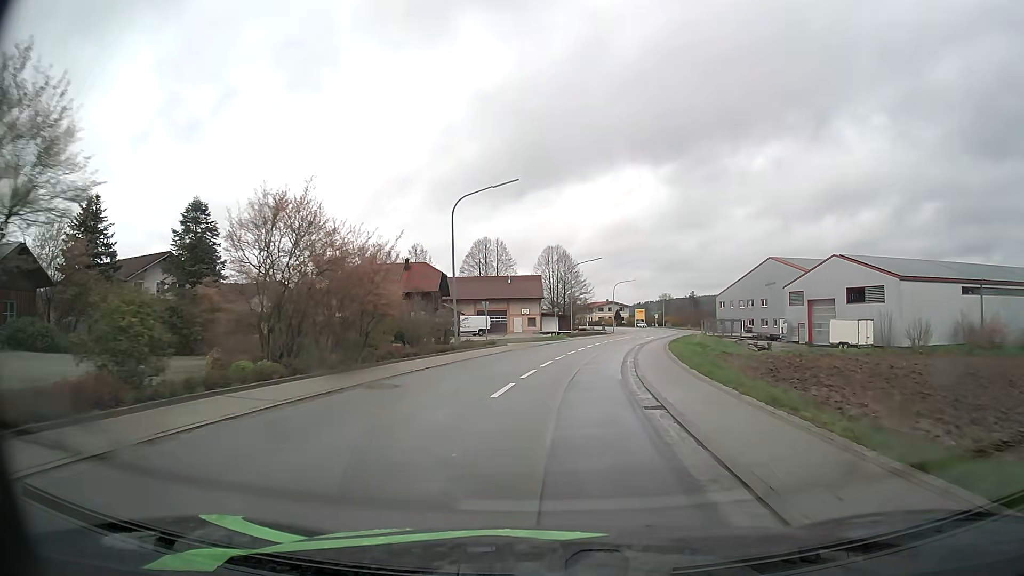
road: secondary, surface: asphalt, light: Day
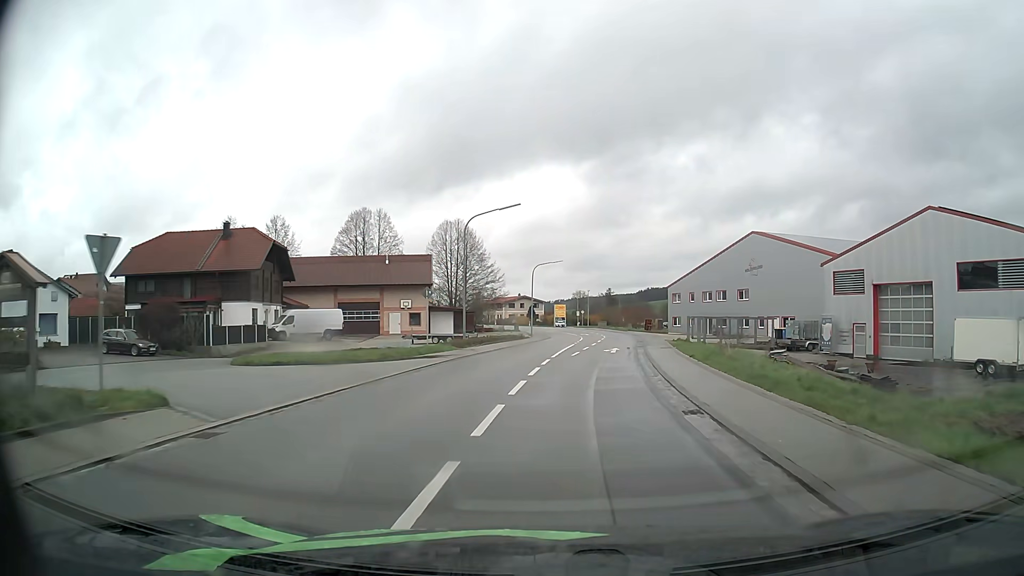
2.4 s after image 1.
(+1.8, +31.4) m; +8°
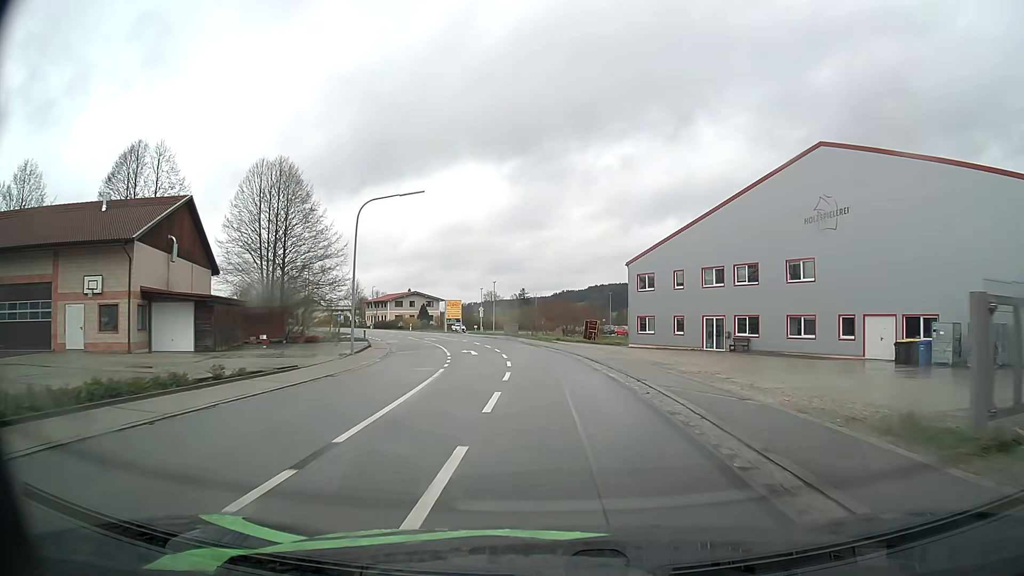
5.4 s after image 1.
(+3.5, +41.2) m; +7°
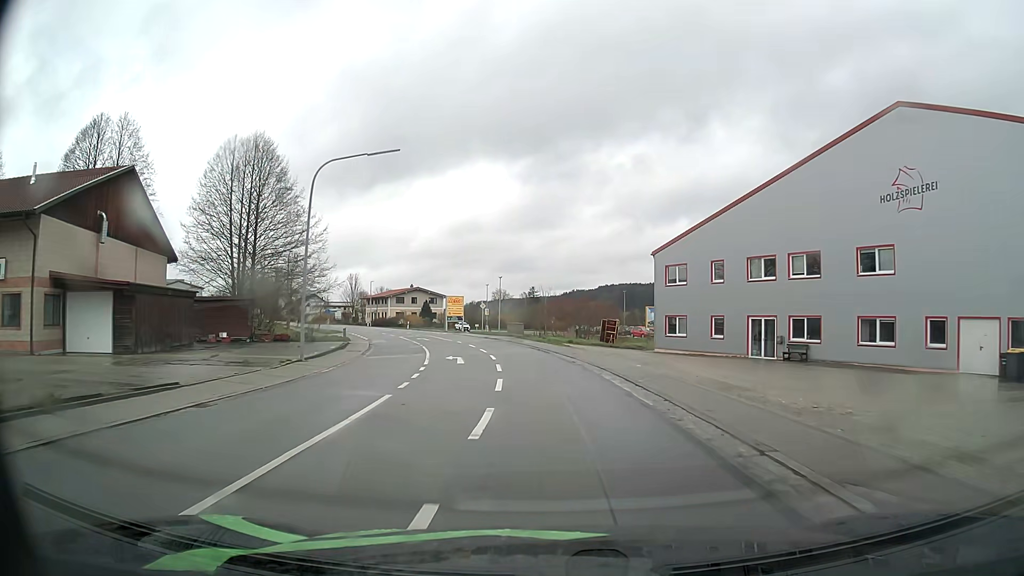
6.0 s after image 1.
(0.0, +8.4) m; -1°
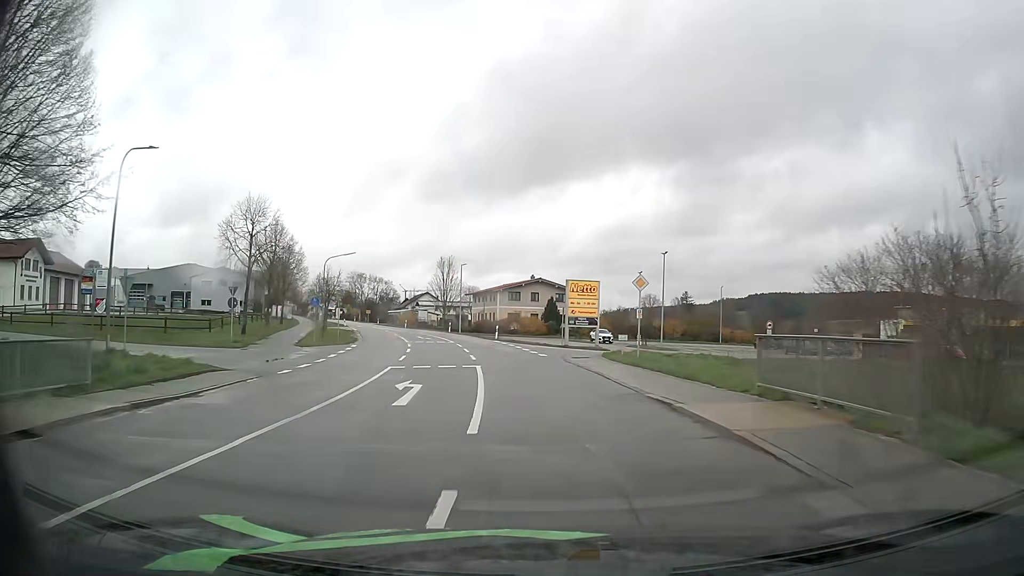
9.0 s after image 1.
(-3.9, +41.4) m; -12°
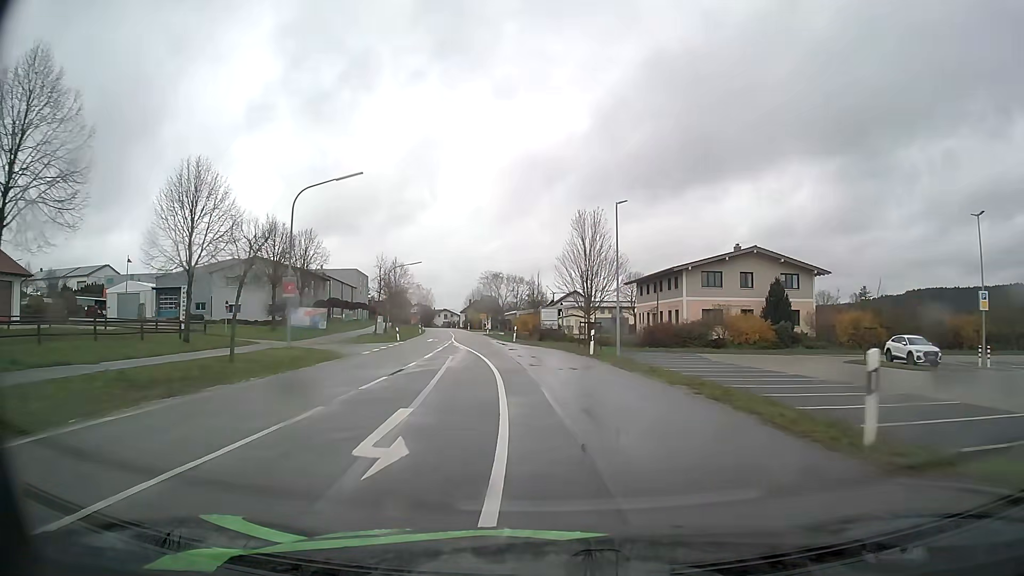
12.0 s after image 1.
(-5.3, +42.9) m; -13°
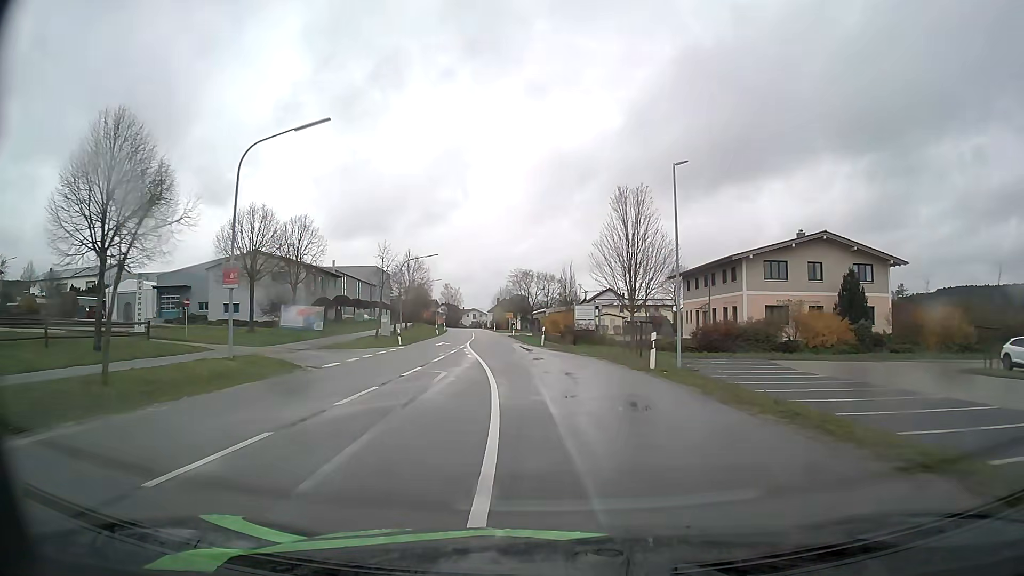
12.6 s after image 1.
(-0.2, +9.0) m; -3°
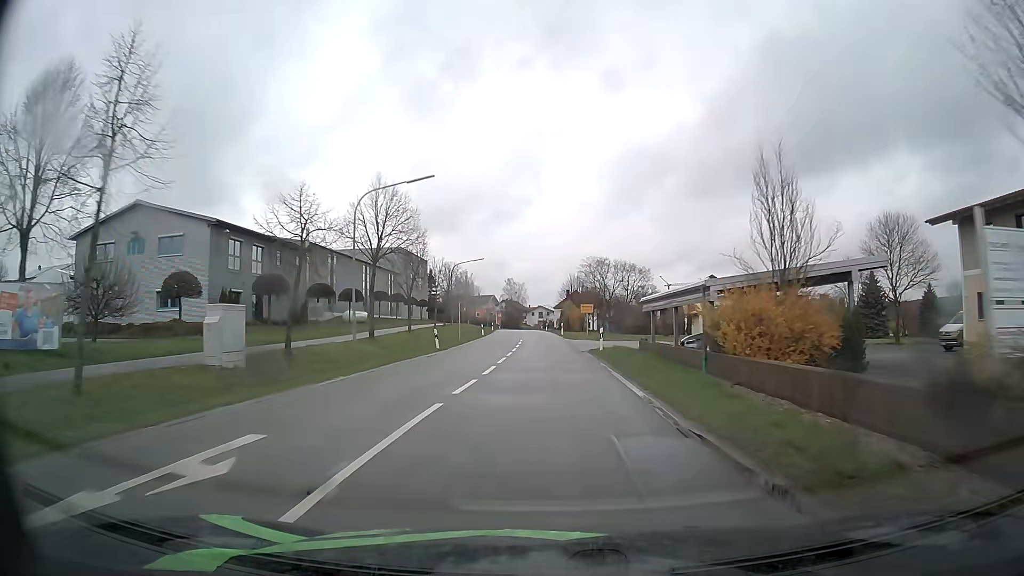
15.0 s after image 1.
(-2.7, +36.5) m; -6°
(0, +10) (0, +20) (0, +30) (0, +40) (-1, +50) (-1, +60) (-1, +70) (-2, +80) (-3, +90) (-3, +100) m
